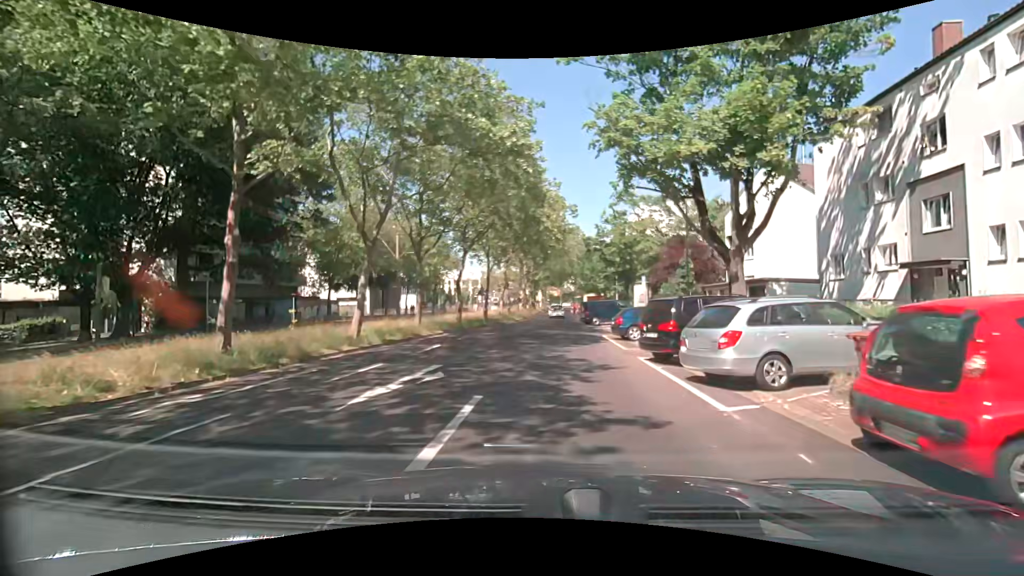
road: tertiary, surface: asphalt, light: Day
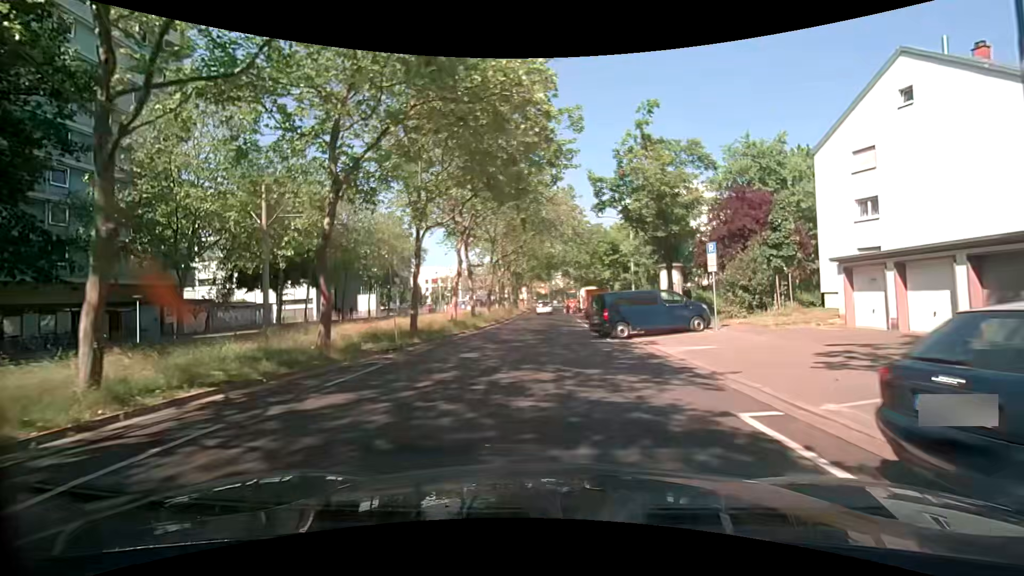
(+0.1, +18.4) m; 0°
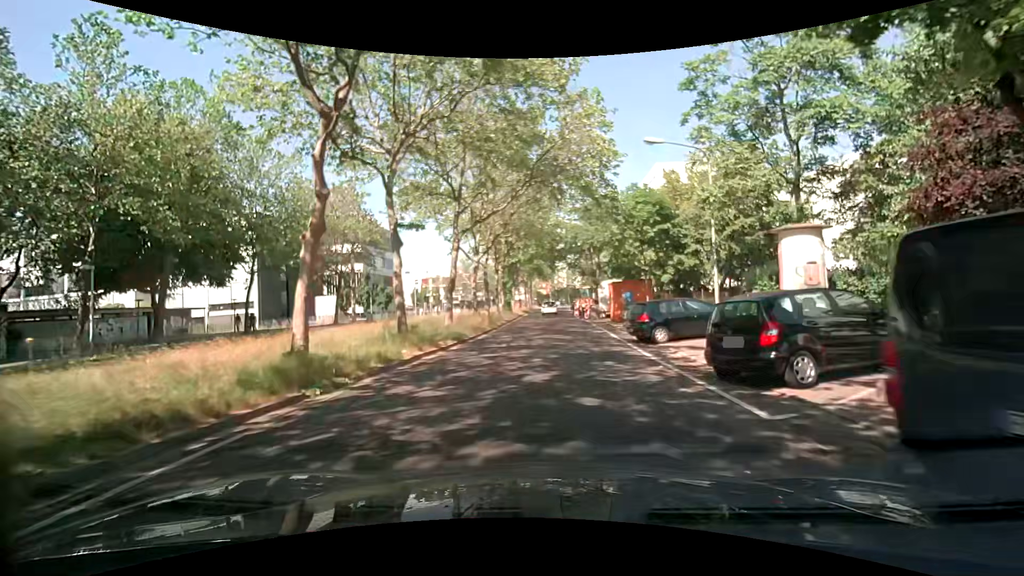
(+0.3, +18.1) m; +2°
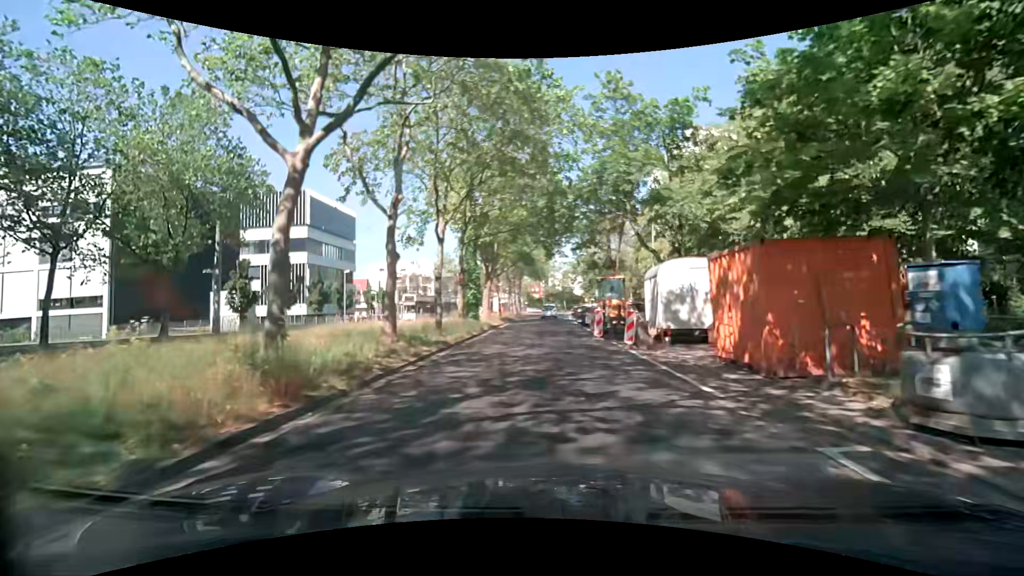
(-0.1, +22.4) m; +1°
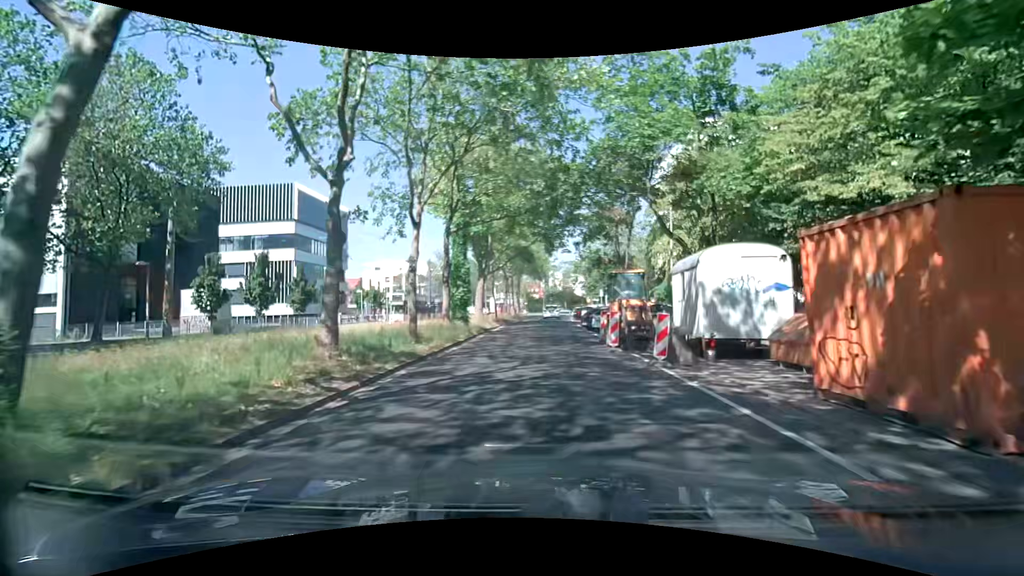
(-0.1, +4.4) m; 0°
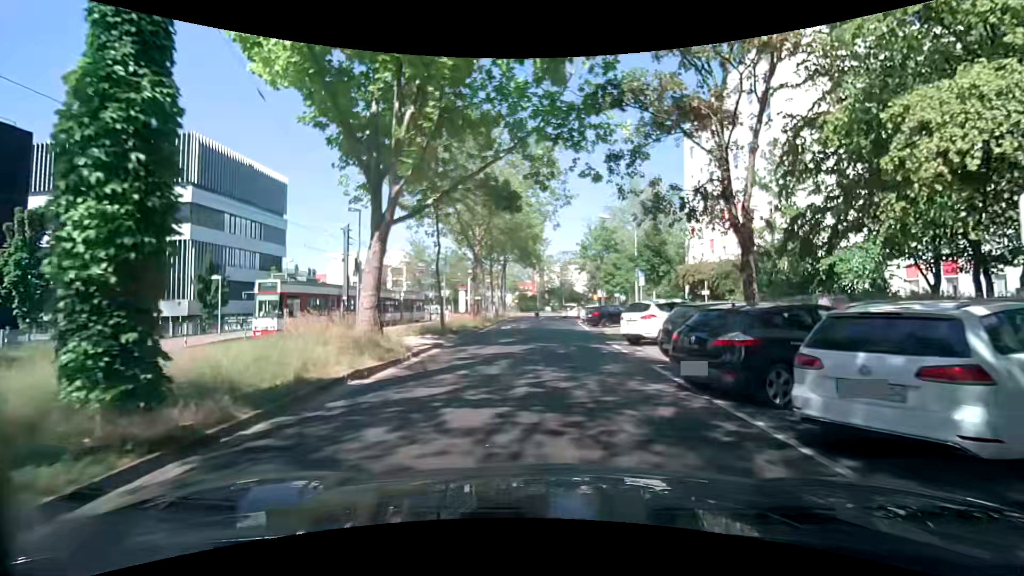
(-0.4, +22.3) m; +1°
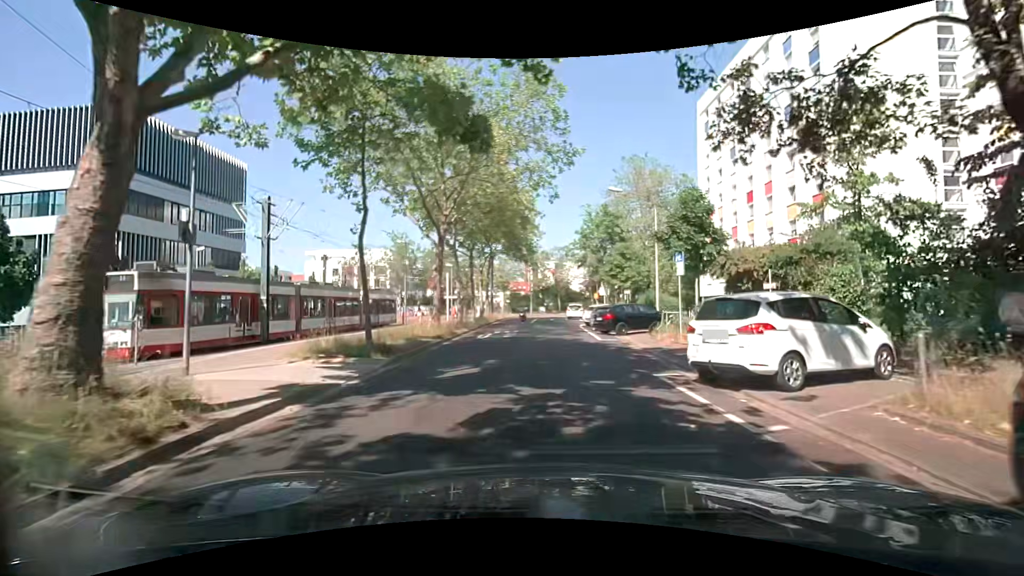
(-0.1, +8.9) m; -1°
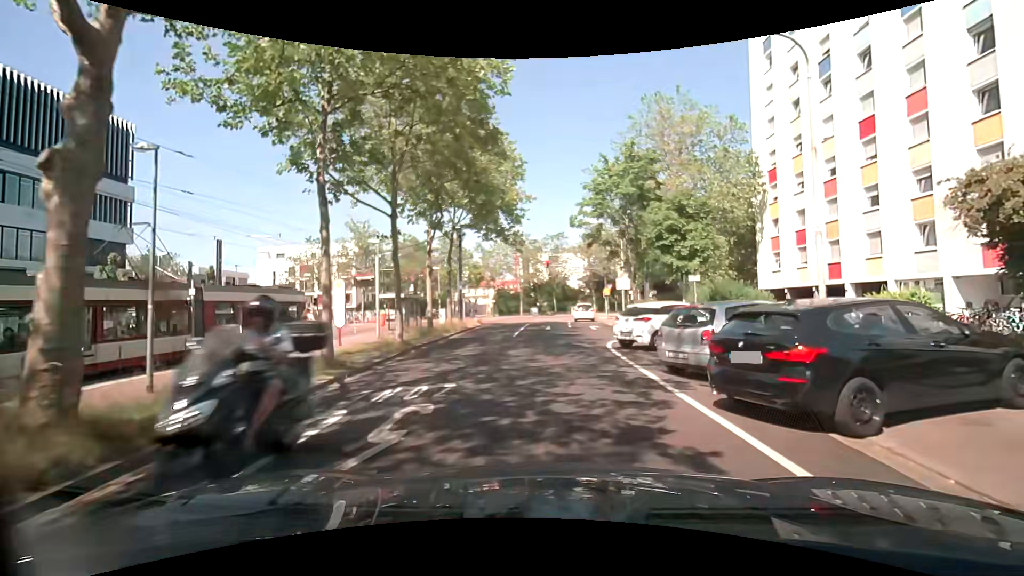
(+0.1, +17.7) m; 0°
